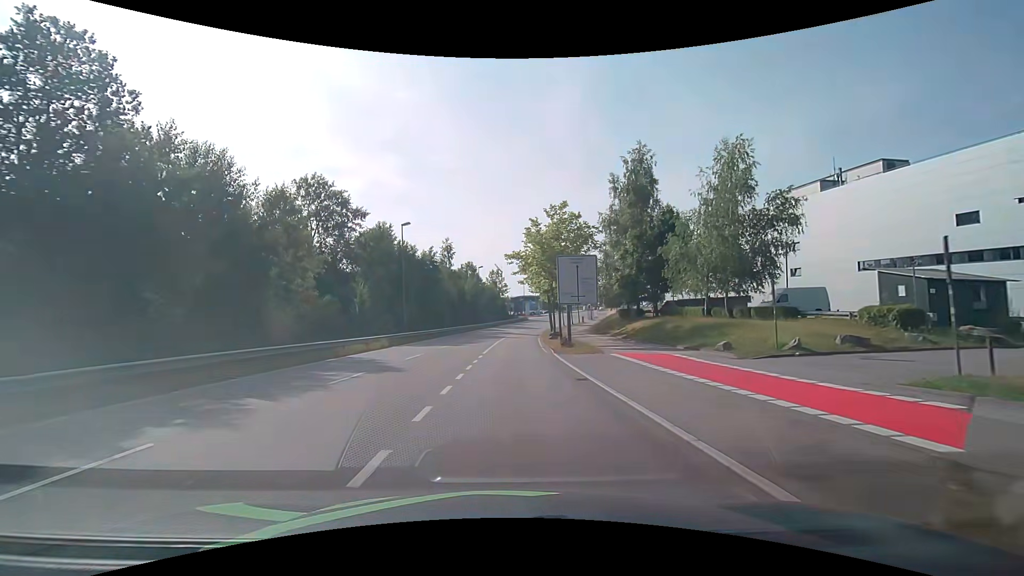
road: secondary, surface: asphalt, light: Day
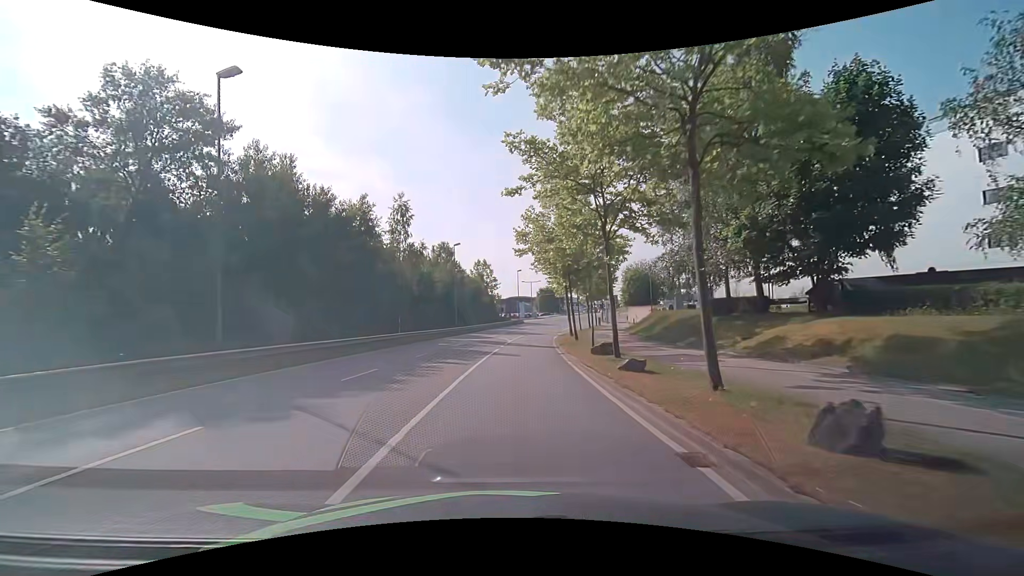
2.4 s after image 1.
(+0.2, +26.5) m; +1°
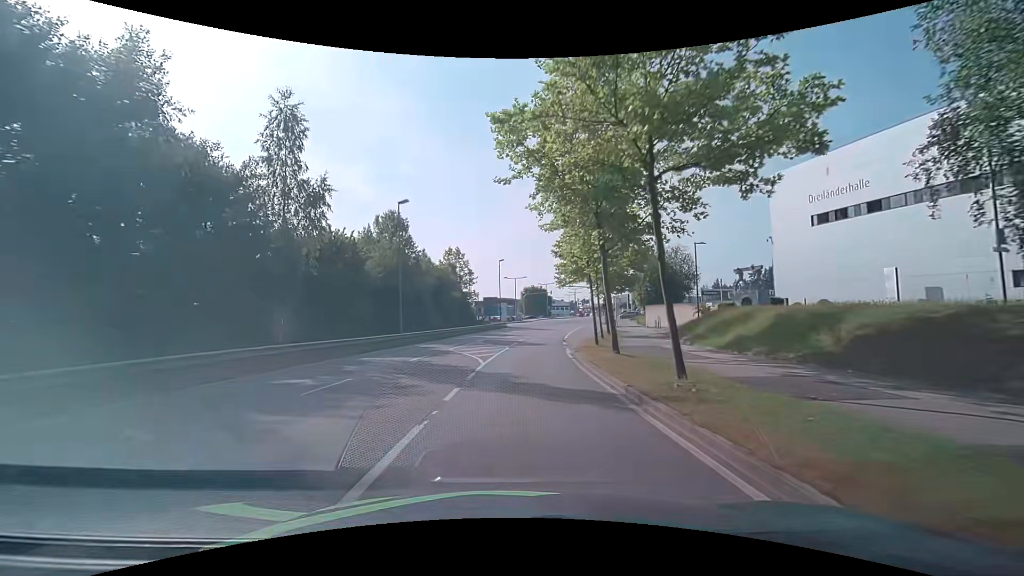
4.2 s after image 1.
(+0.2, +21.0) m; +3°
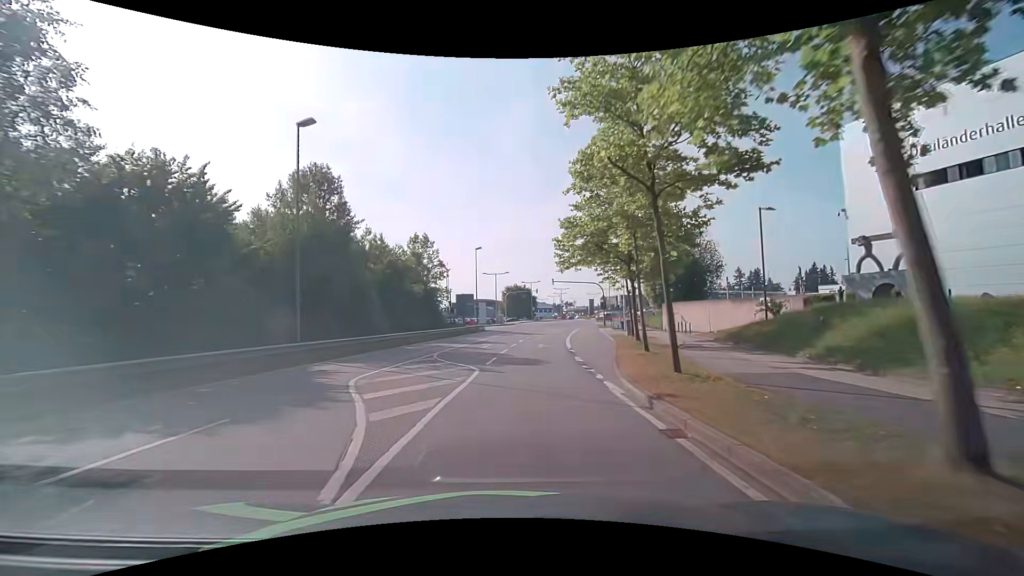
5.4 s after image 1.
(0.0, +14.3) m; +2°
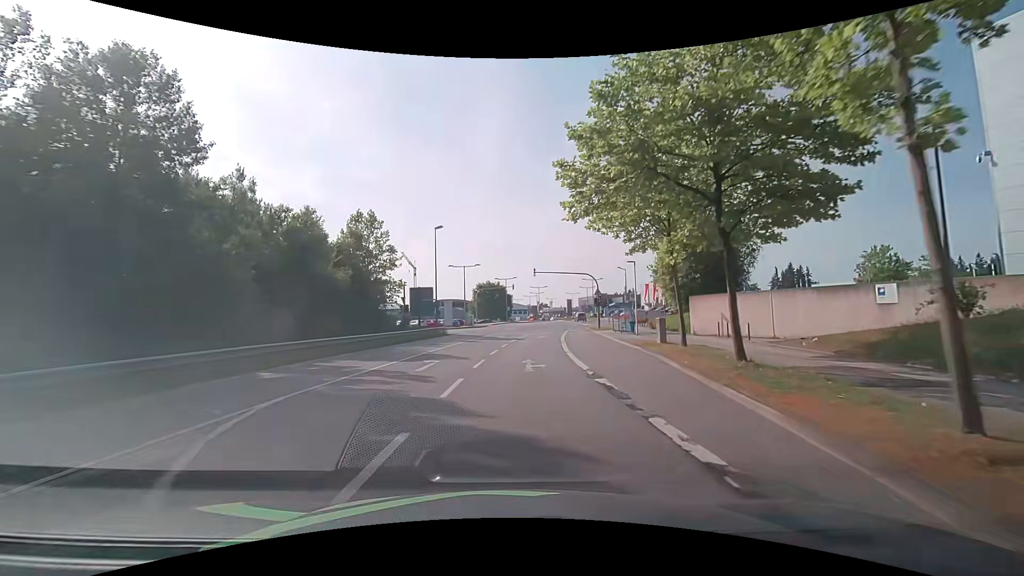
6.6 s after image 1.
(+0.2, +14.0) m; +2°
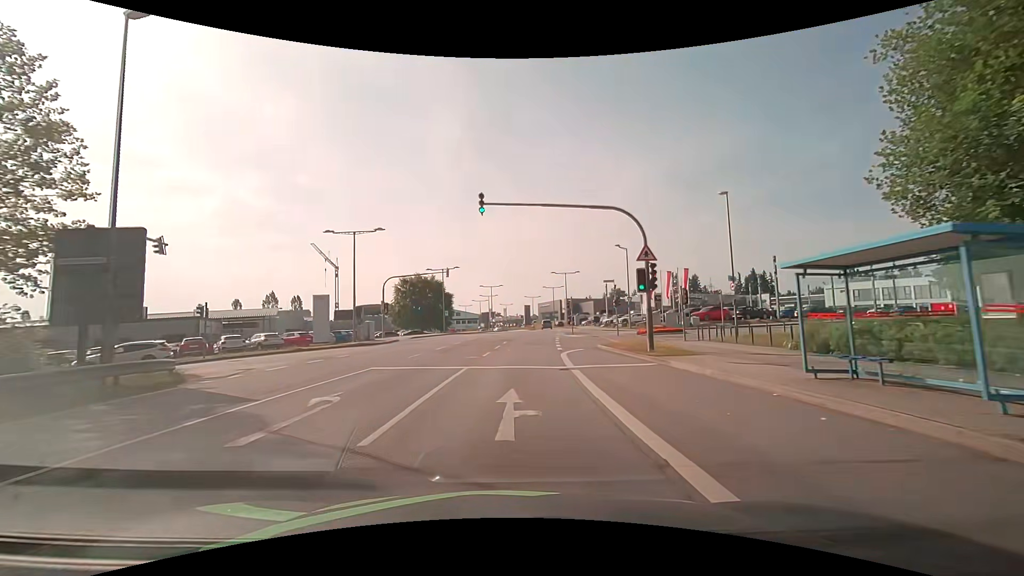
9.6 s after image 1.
(+1.8, +33.1) m; +5°
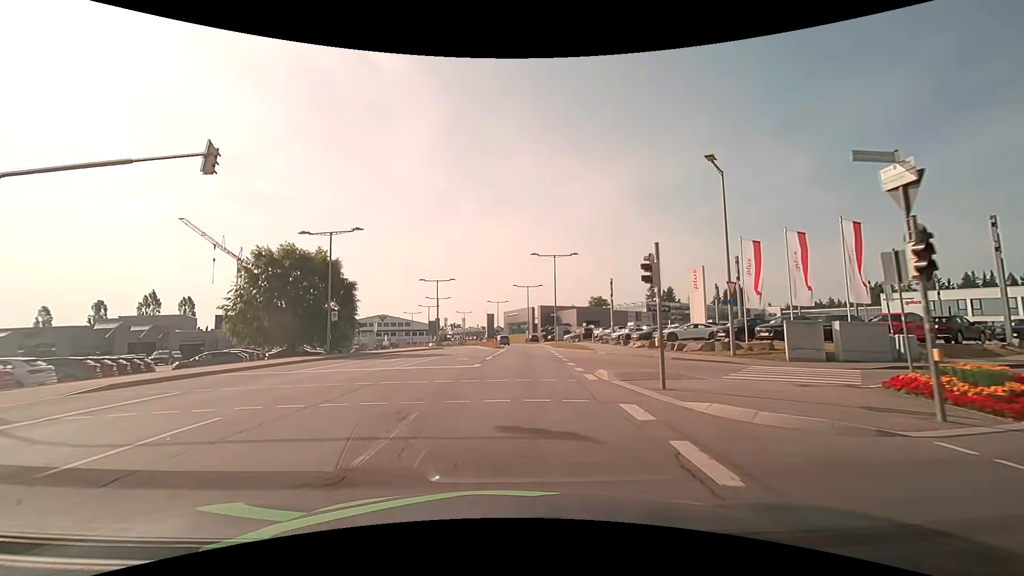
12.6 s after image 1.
(+1.3, +32.9) m; +4°
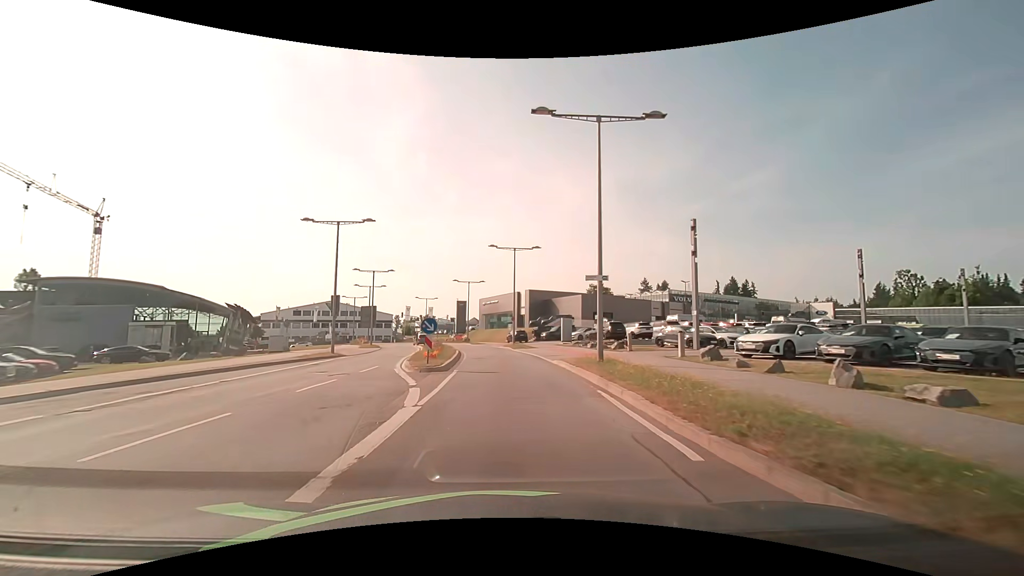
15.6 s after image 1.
(+0.8, +32.8) m; +2°
(0, +10) (0, +20) (-1, +30) (-2, +40) (-3, +50) (-6, +59) (-10, +69) (-13, +78) (-17, +87) (-21, +97) m
